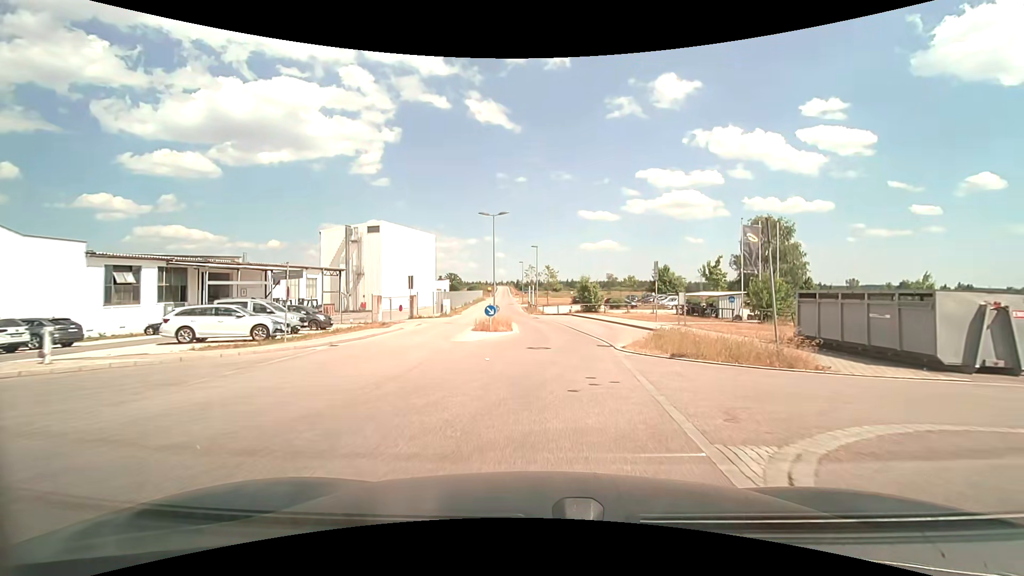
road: unclassified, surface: asphalt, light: Day
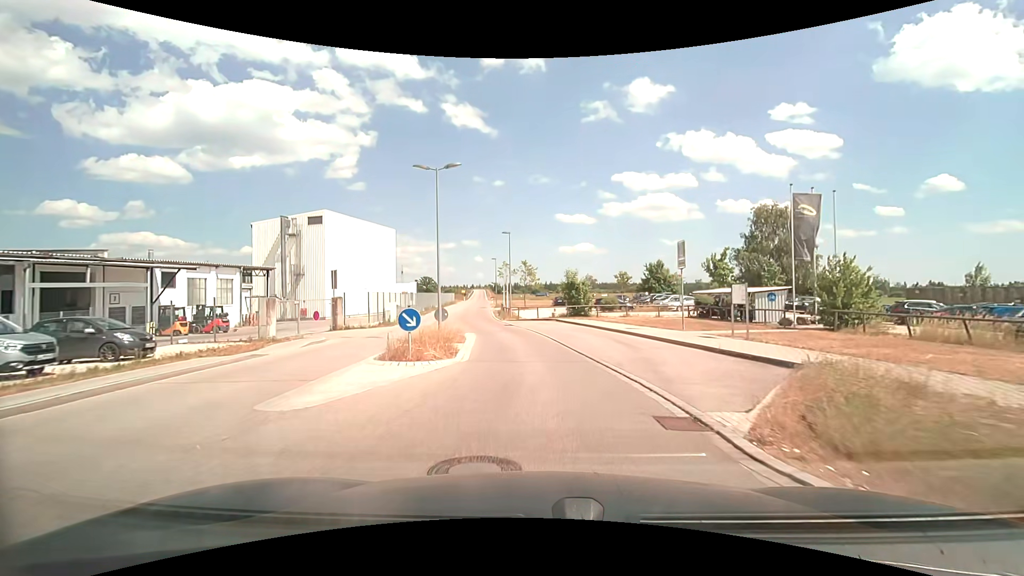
(+0.3, +11.9) m; +2°
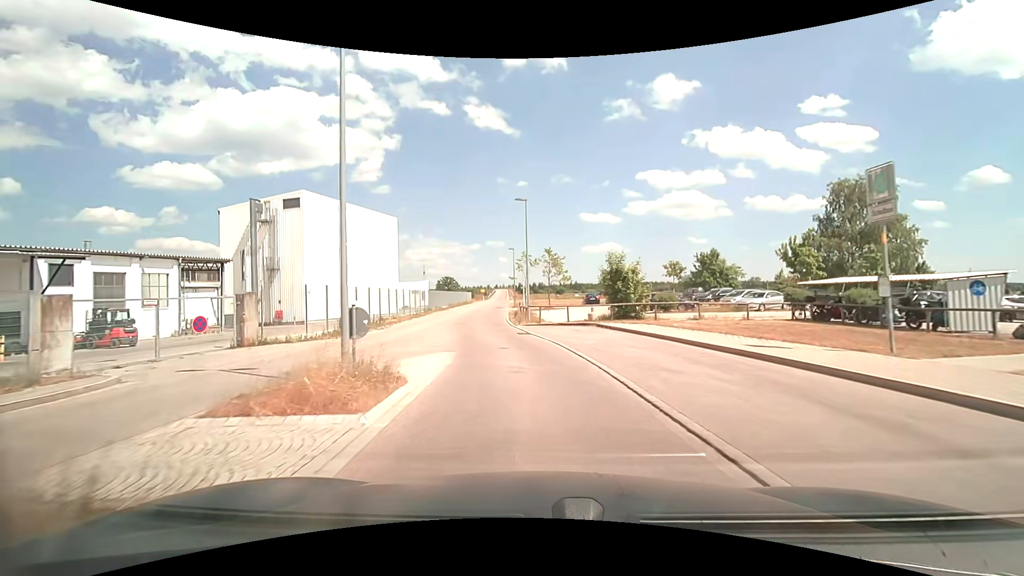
(-0.3, +12.4) m; -3°
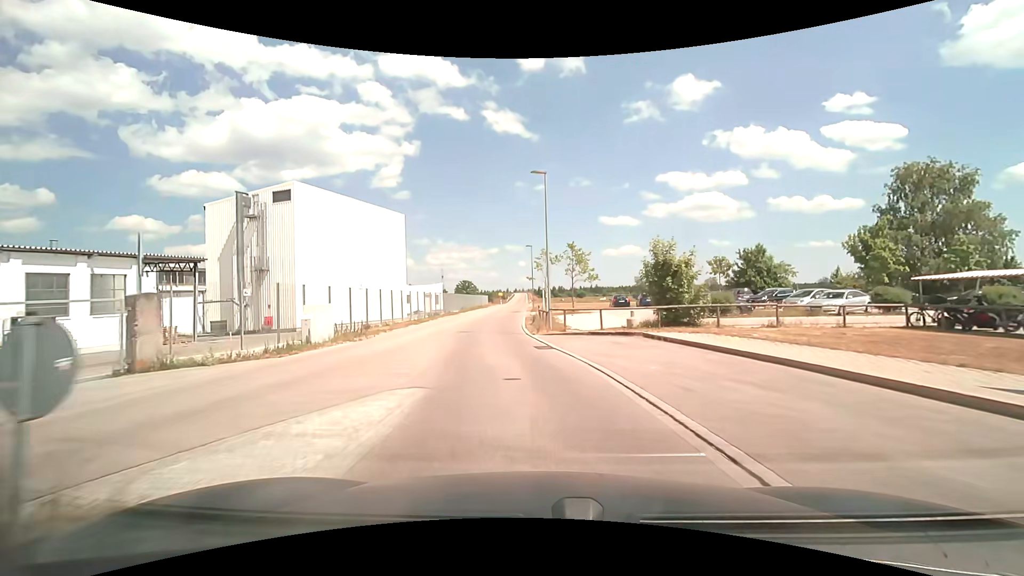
(-0.1, +6.4) m; -2°
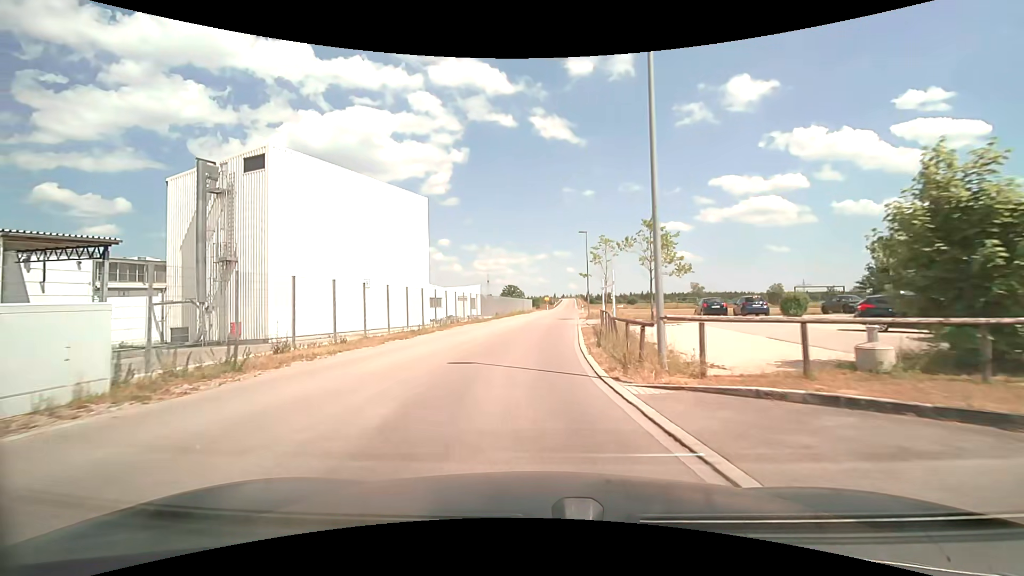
(-0.6, +13.1) m; -6°
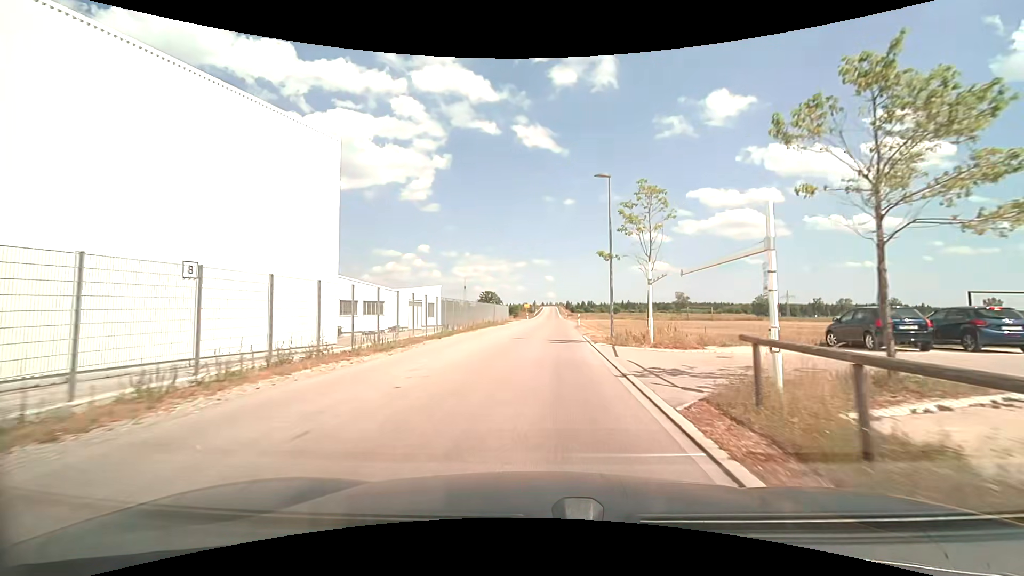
(+0.1, +19.9) m; +2°
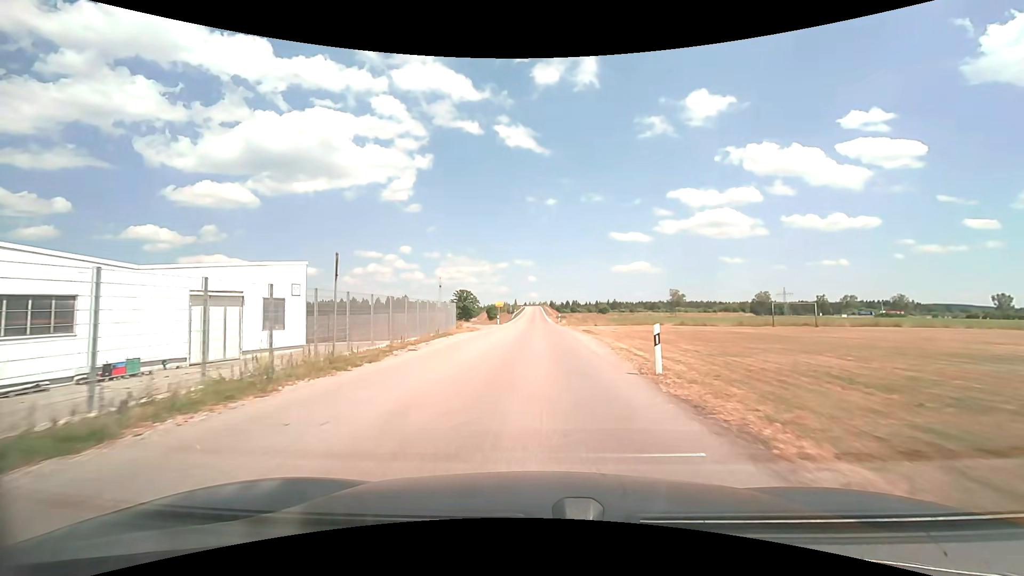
(+0.8, +35.1) m; +2°
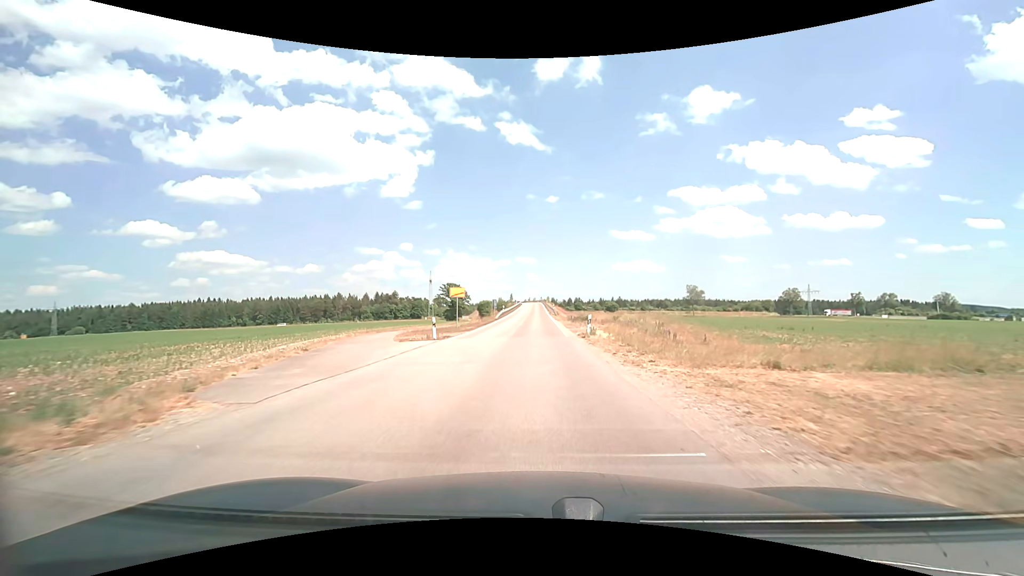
(+0.2, +37.4) m; 0°
(0, +10) (0, +20) (0, +30) (0, +40) (0, +50) (0, +60) (0, +70) (0, +80) (0, +90) (0, +100) m
